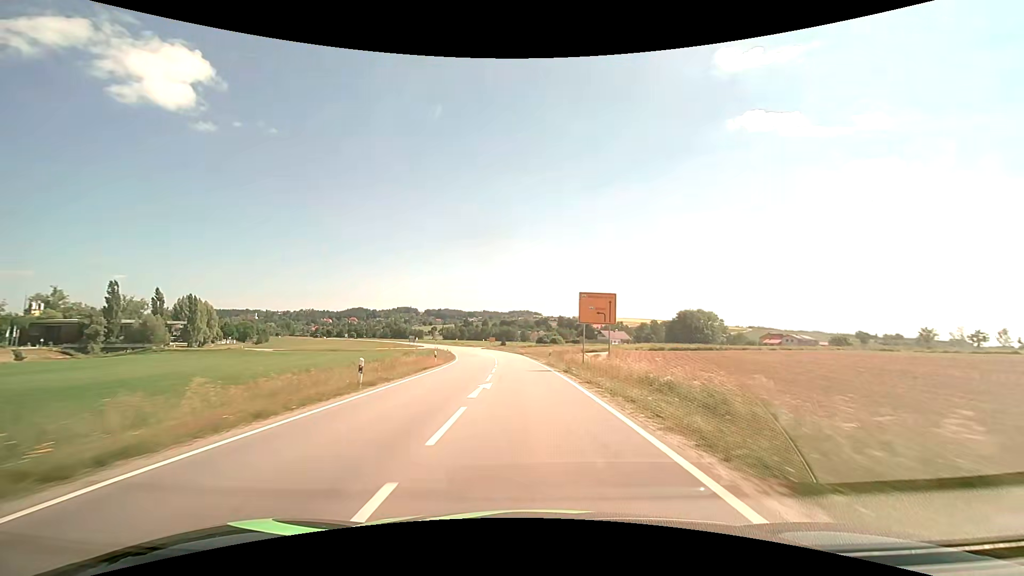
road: secondary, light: Day
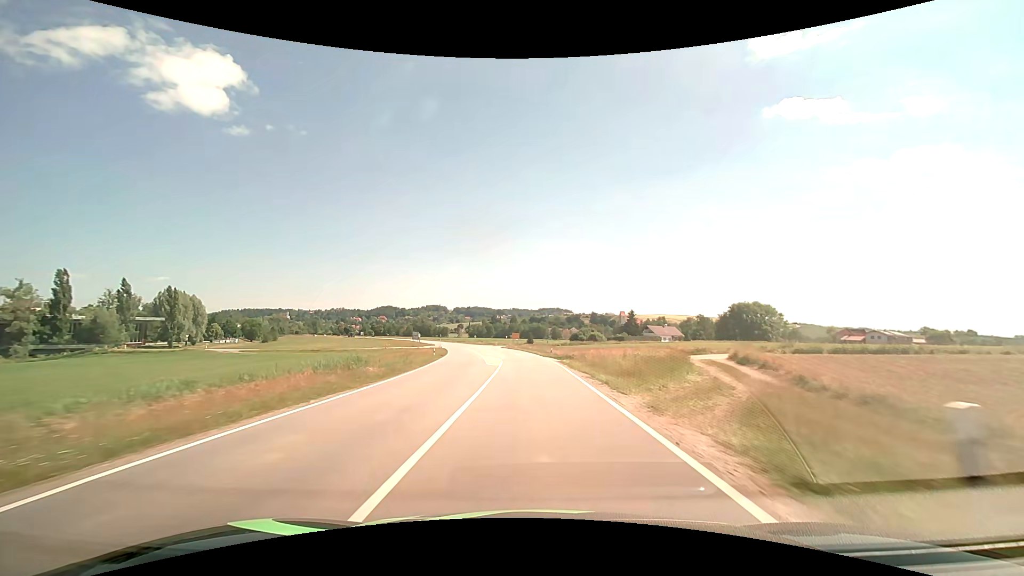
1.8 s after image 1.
(-1.0, +35.1) m; -3°
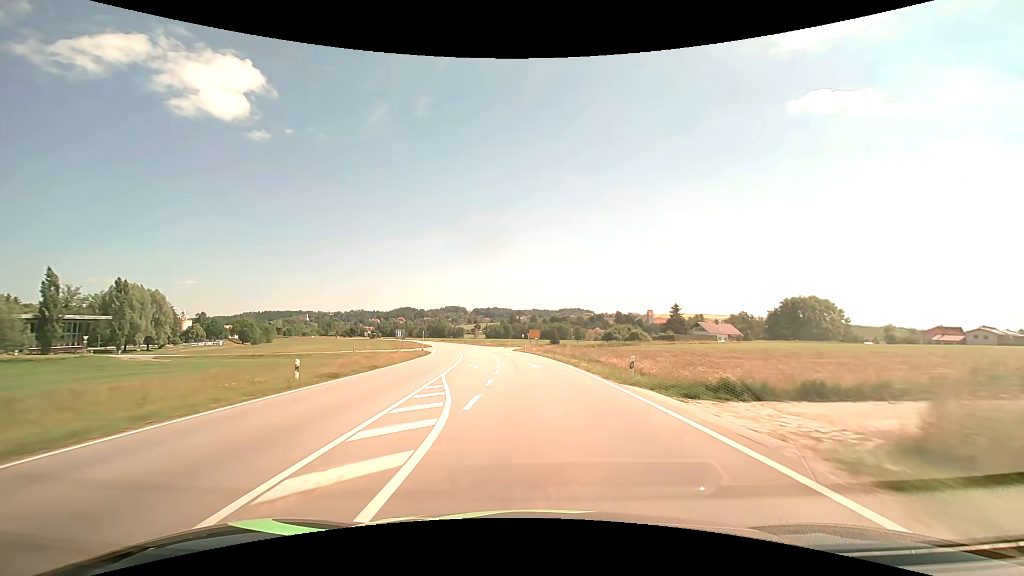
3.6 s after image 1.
(-0.8, +35.3) m; -2°
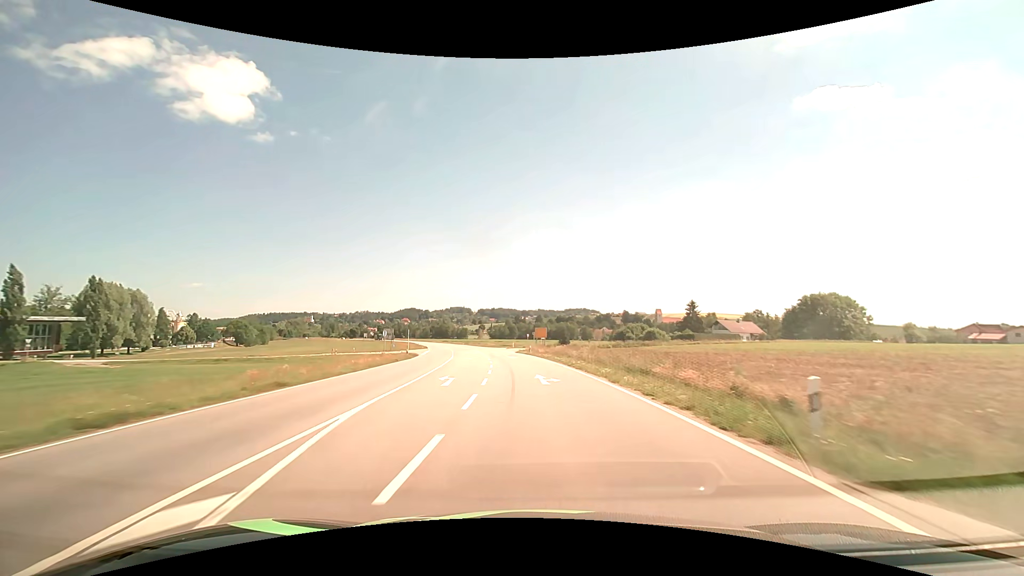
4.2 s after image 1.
(-0.1, +11.8) m; -1°
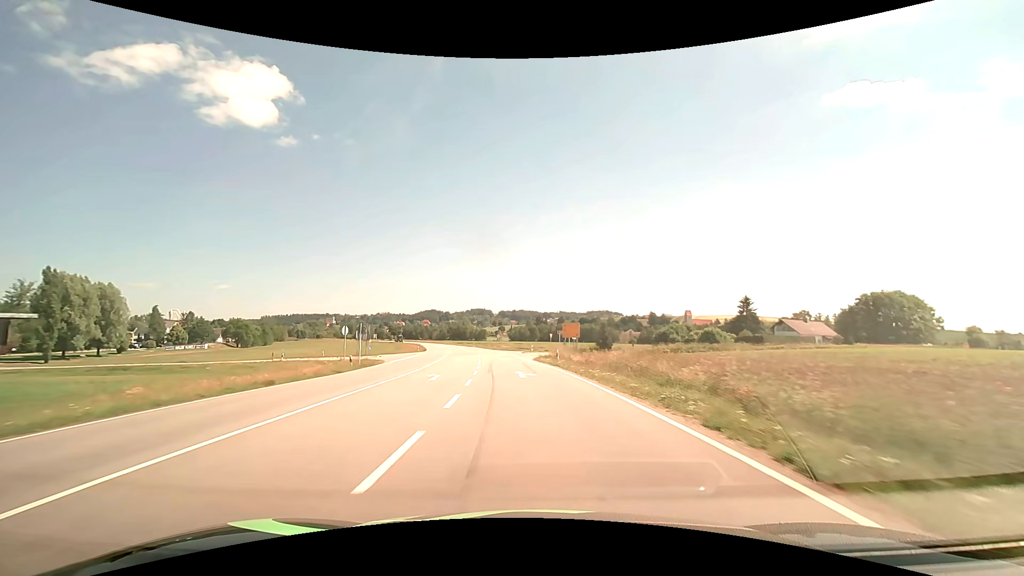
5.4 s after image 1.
(-0.4, +23.6) m; -2°
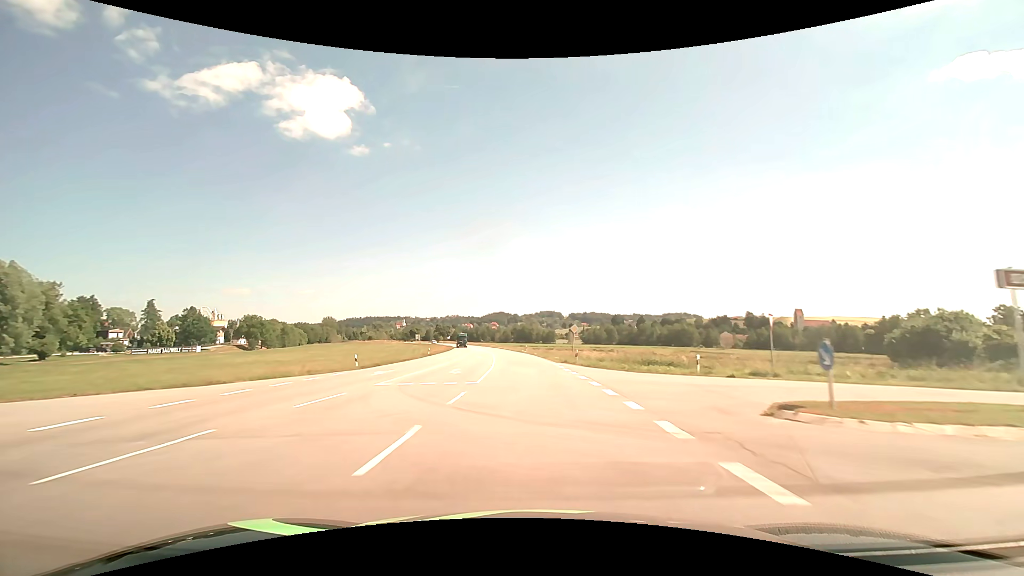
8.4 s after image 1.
(-4.3, +58.8) m; -8°
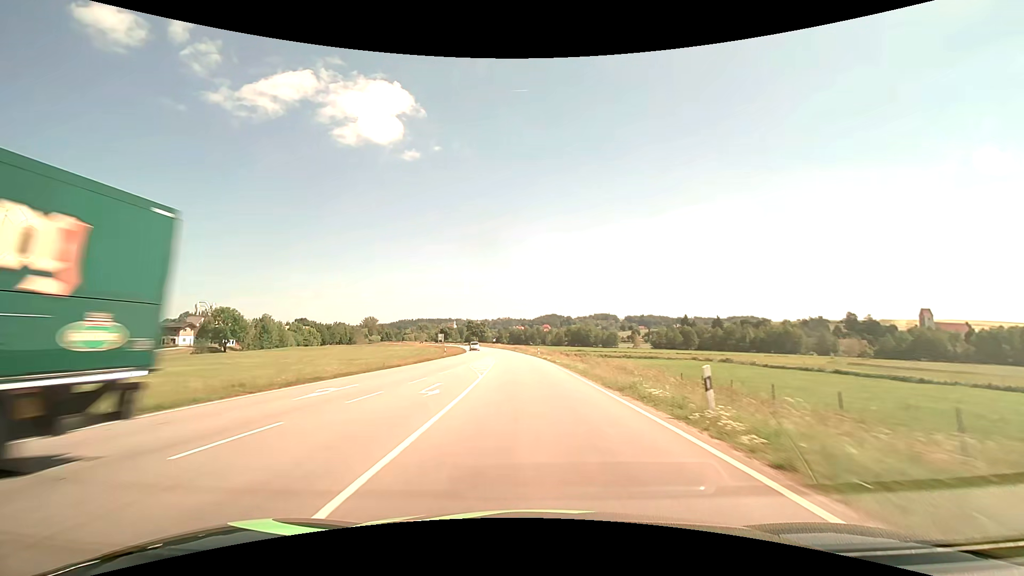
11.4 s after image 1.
(-2.9, +59.0) m; -6°
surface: asphalt
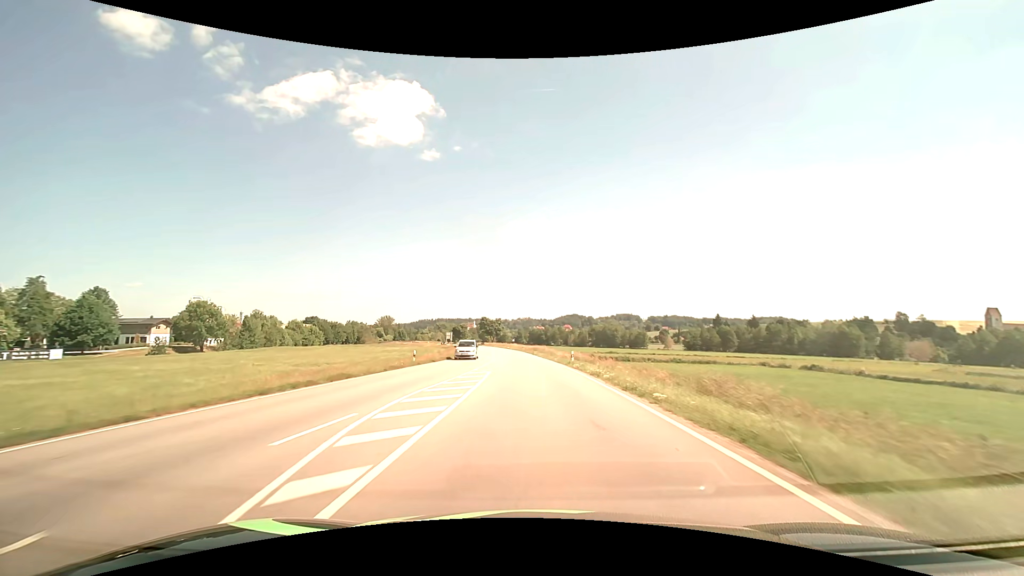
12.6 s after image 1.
(-0.5, +23.7) m; -2°
(0, +10) (0, +20) (-1, +30) (-1, +40) (-2, +50) (-2, +60) (-3, +70) (-4, +80) (-5, +90) (-7, +100) m
